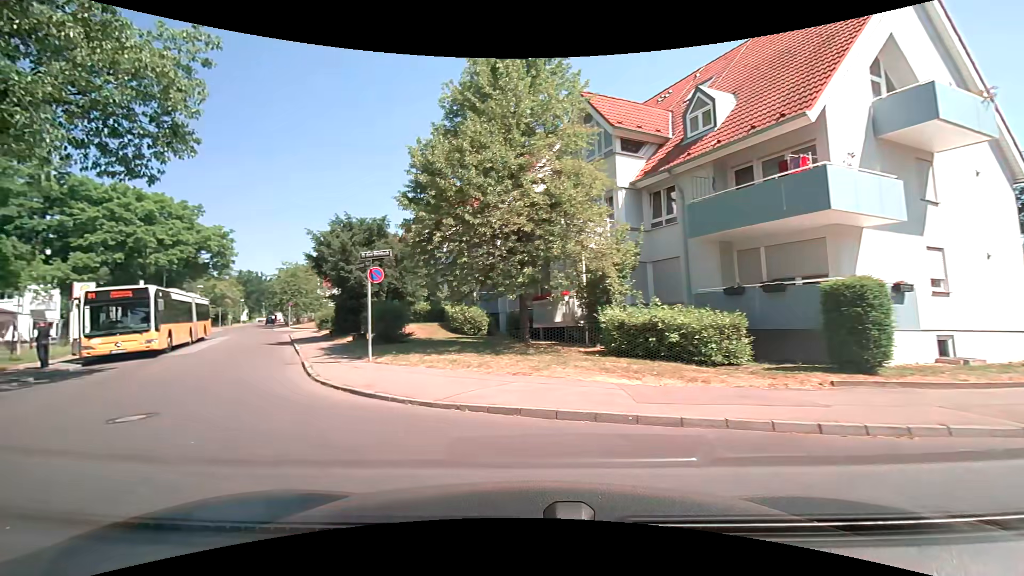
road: residential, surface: asphalt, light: Day
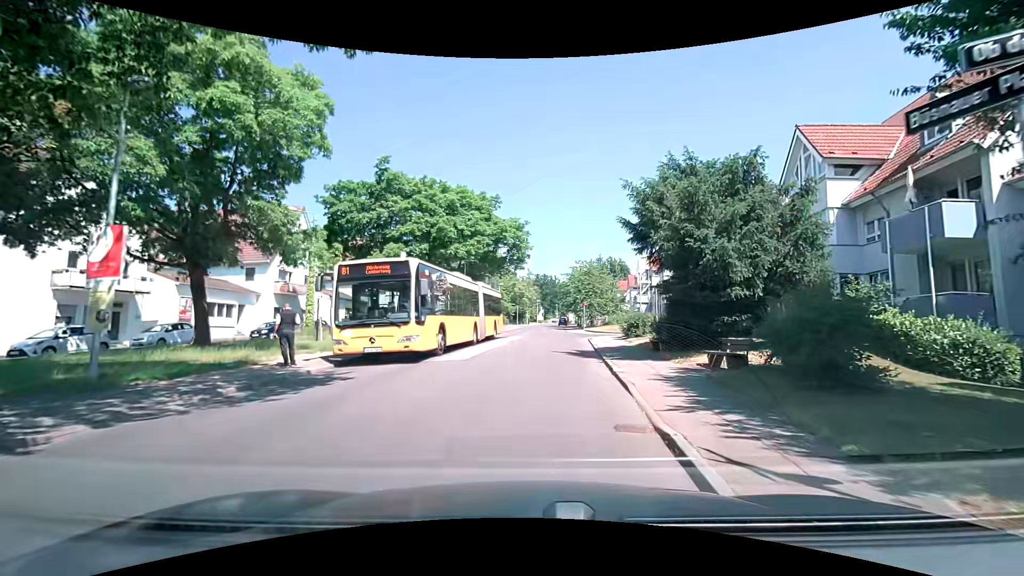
(-4.4, +10.0) m; -34°
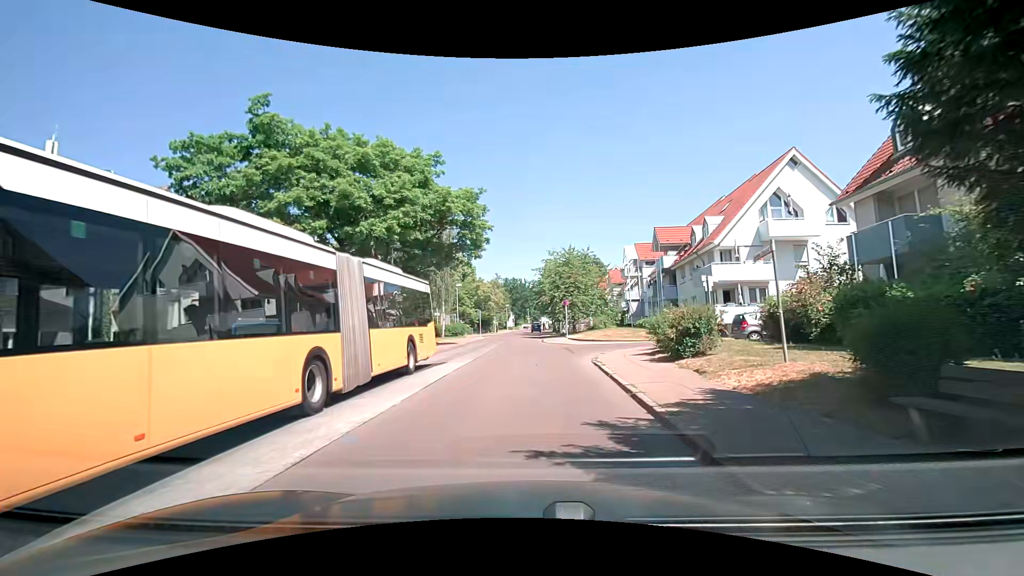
(+0.7, +13.8) m; +5°
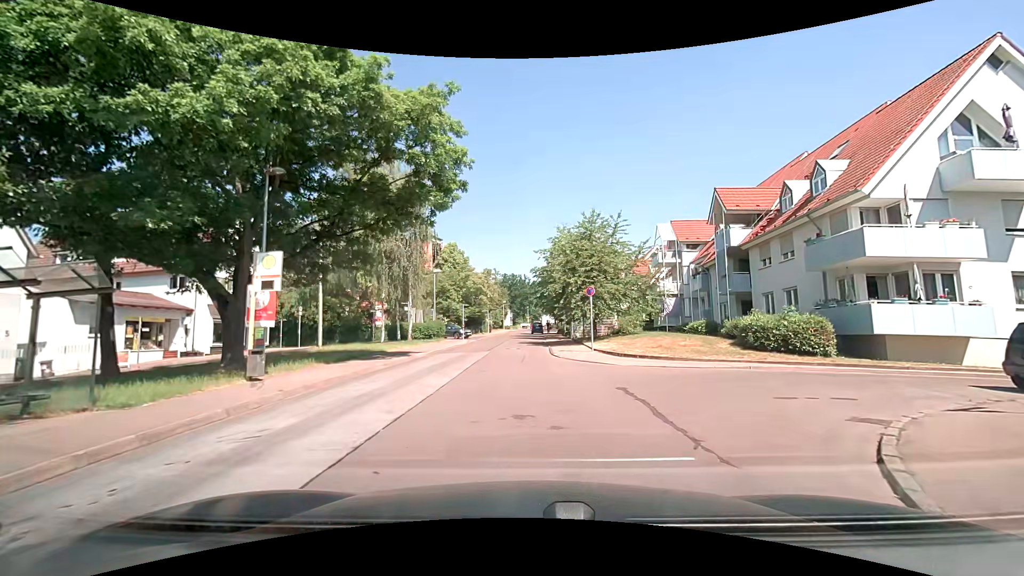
(-0.2, +14.5) m; -1°
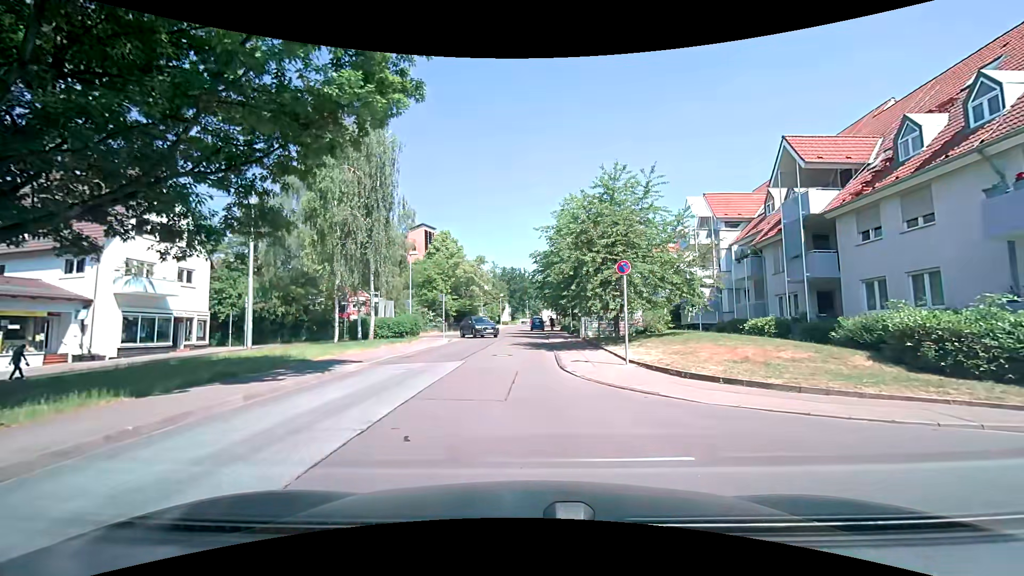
(+0.2, +8.6) m; 0°
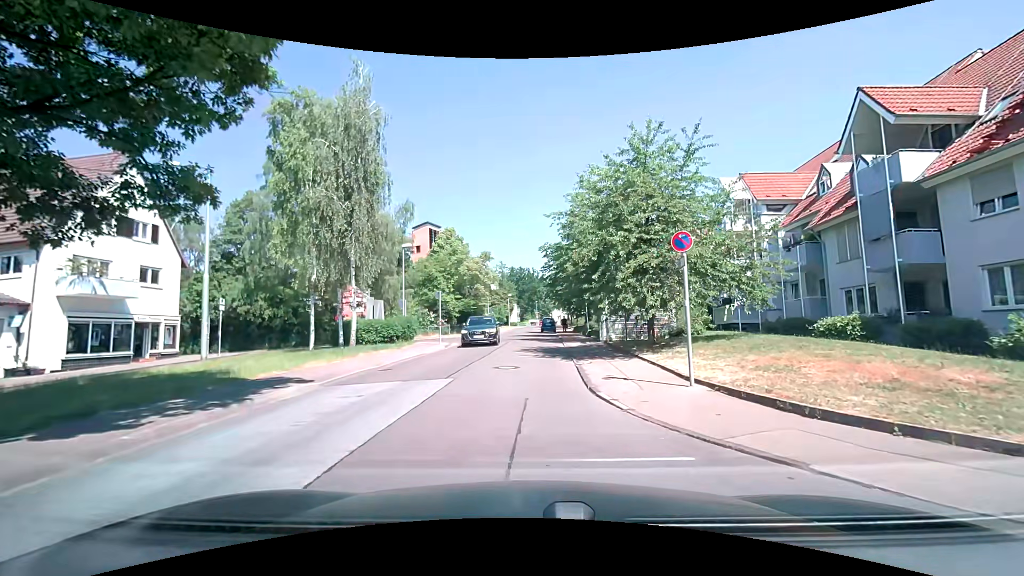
(0.0, +4.7) m; -1°
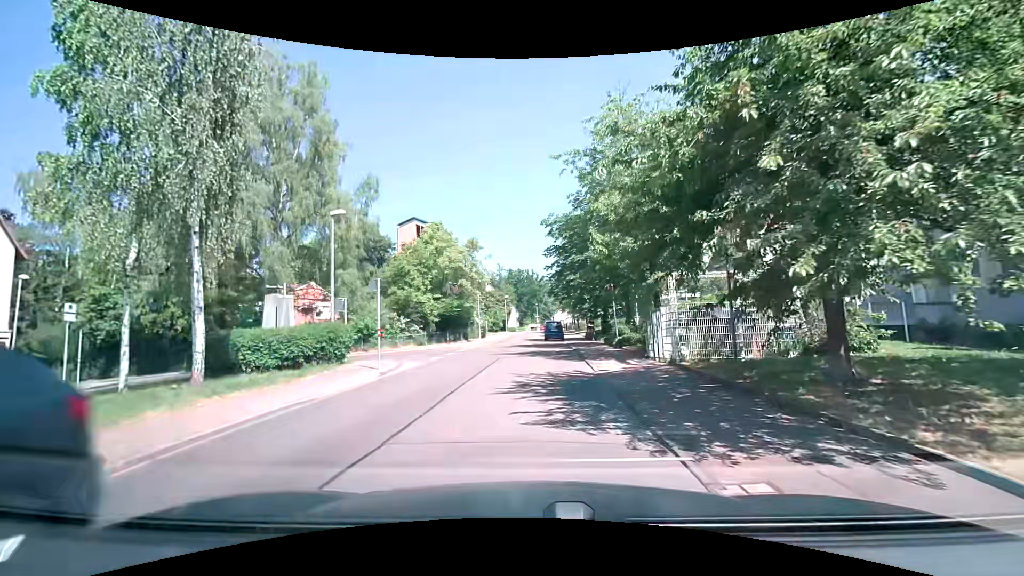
(0.0, +11.4) m; 0°
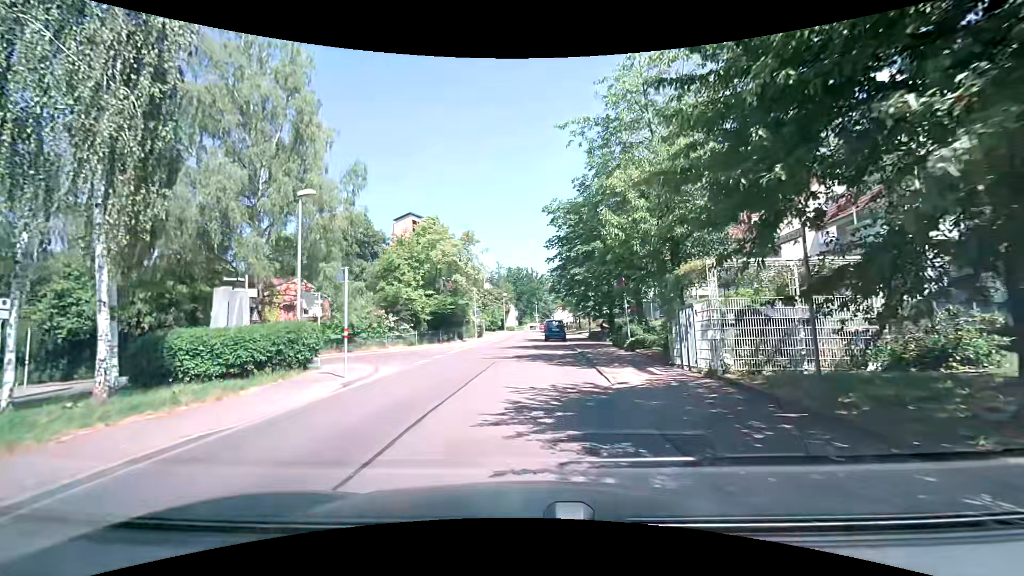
(0.0, +2.9) m; +1°
